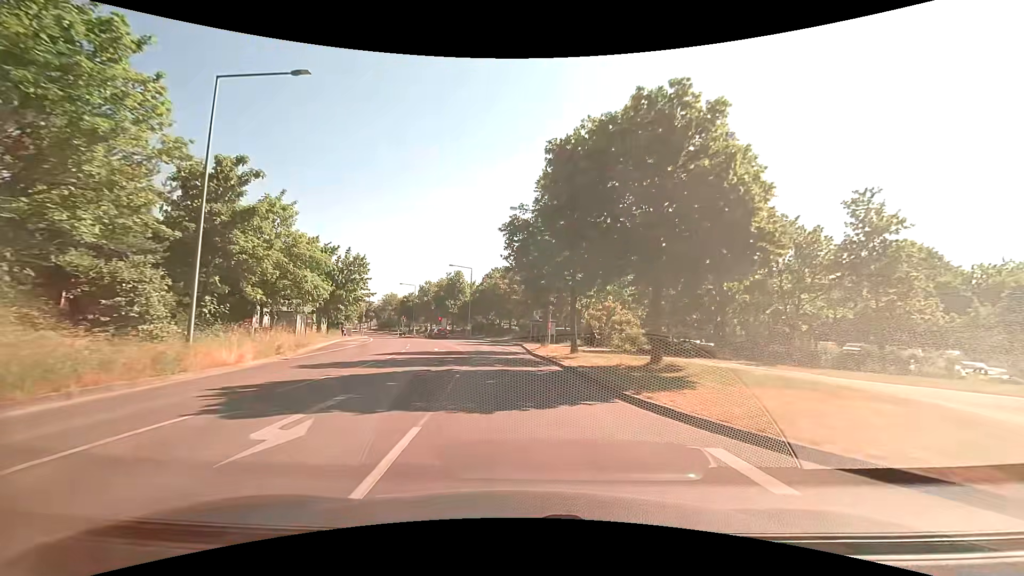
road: tertiary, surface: asphalt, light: Day
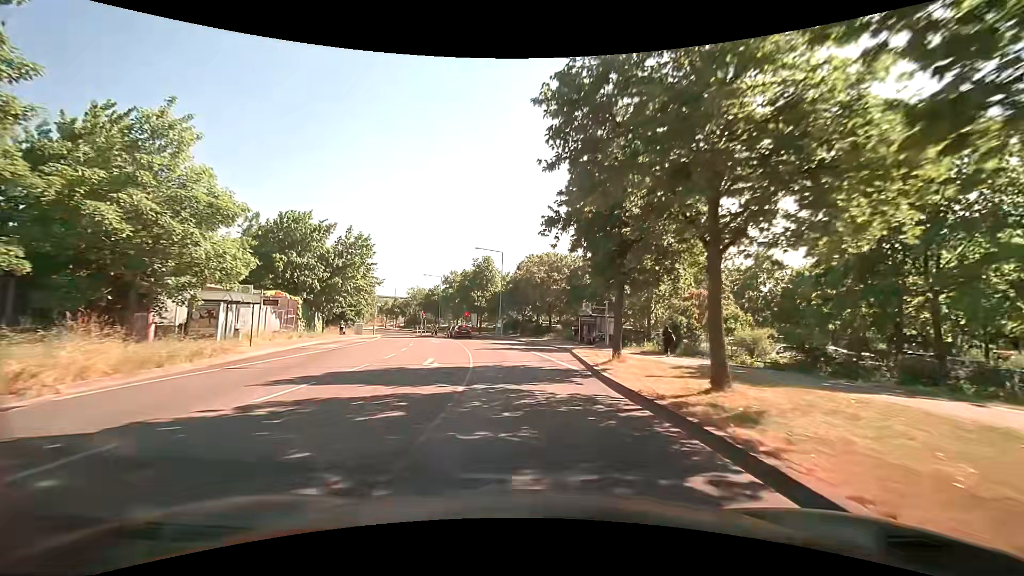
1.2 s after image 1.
(-0.6, +13.9) m; -5°
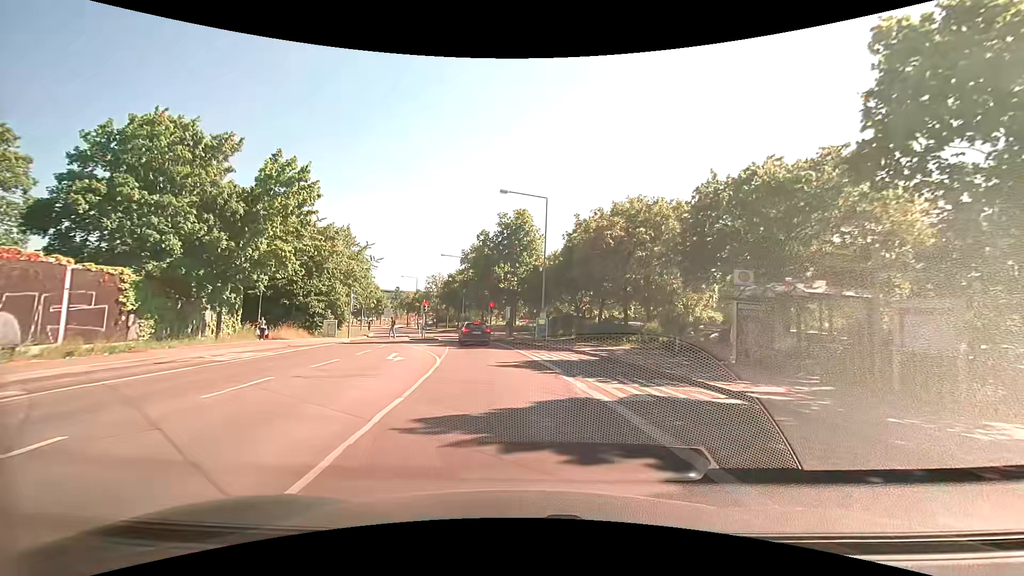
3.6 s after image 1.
(-0.8, +24.1) m; -6°
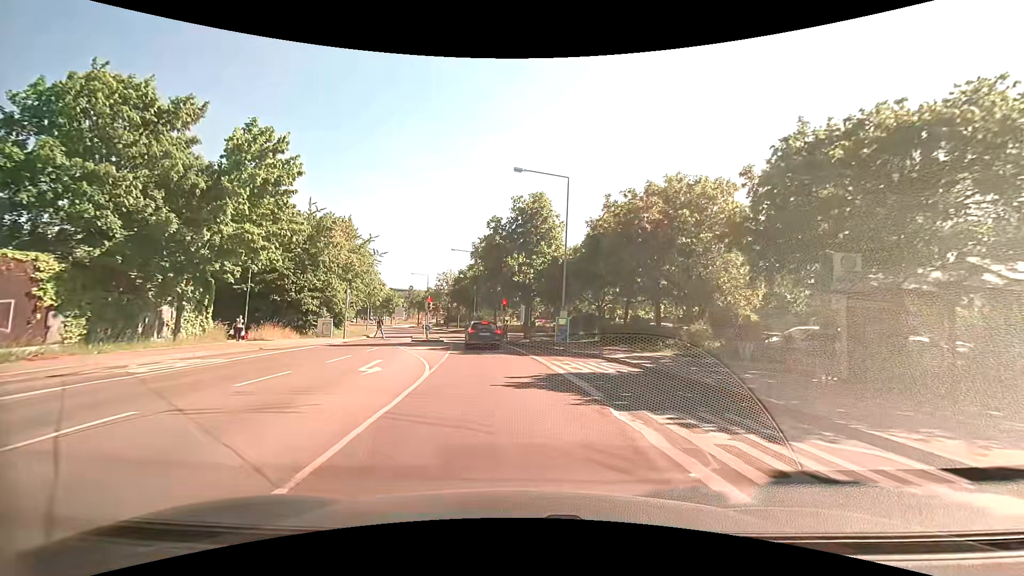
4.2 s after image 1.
(0.0, +4.8) m; -3°
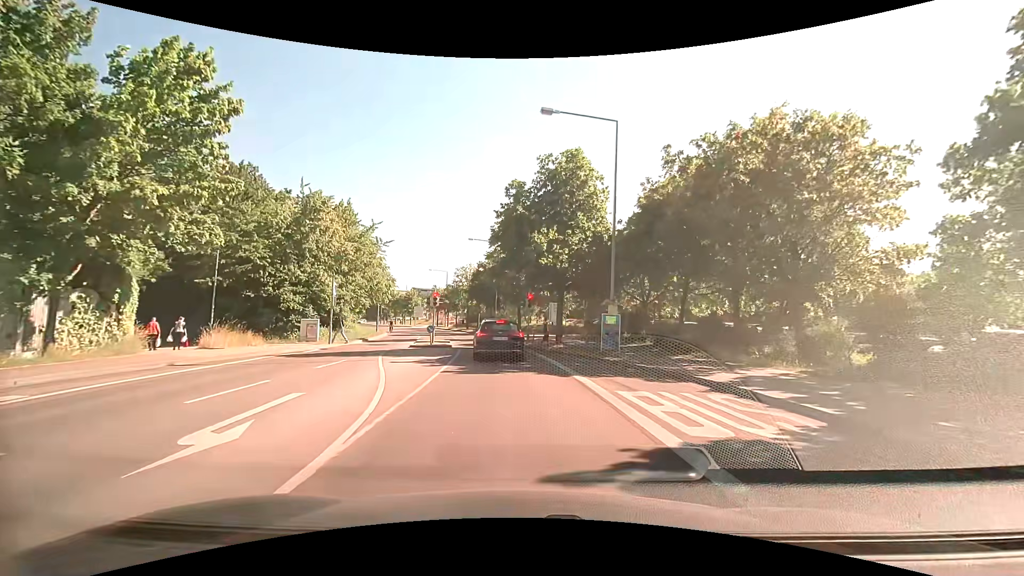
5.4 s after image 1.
(0.0, +7.9) m; -2°
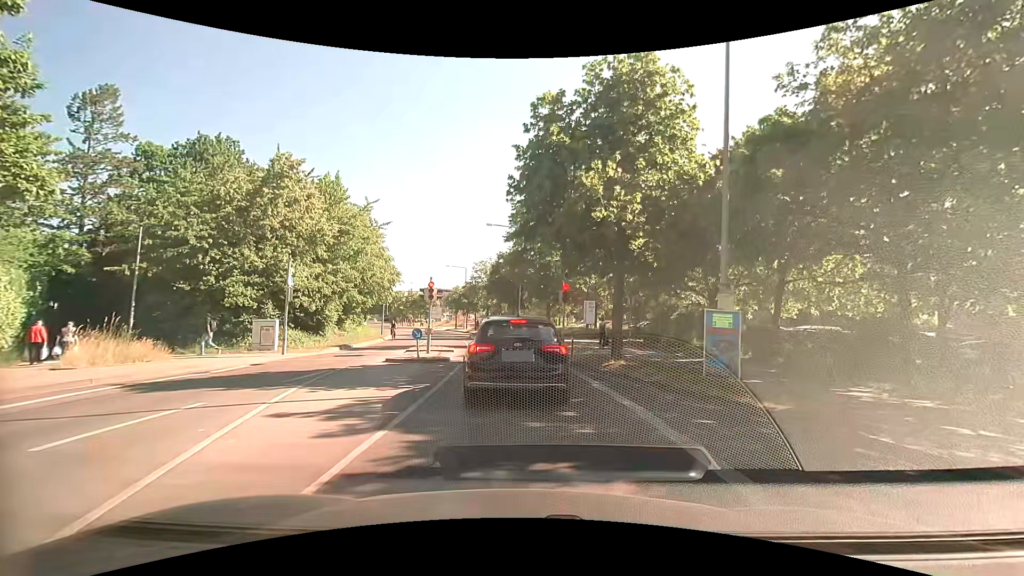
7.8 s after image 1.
(-0.2, +8.8) m; -2°
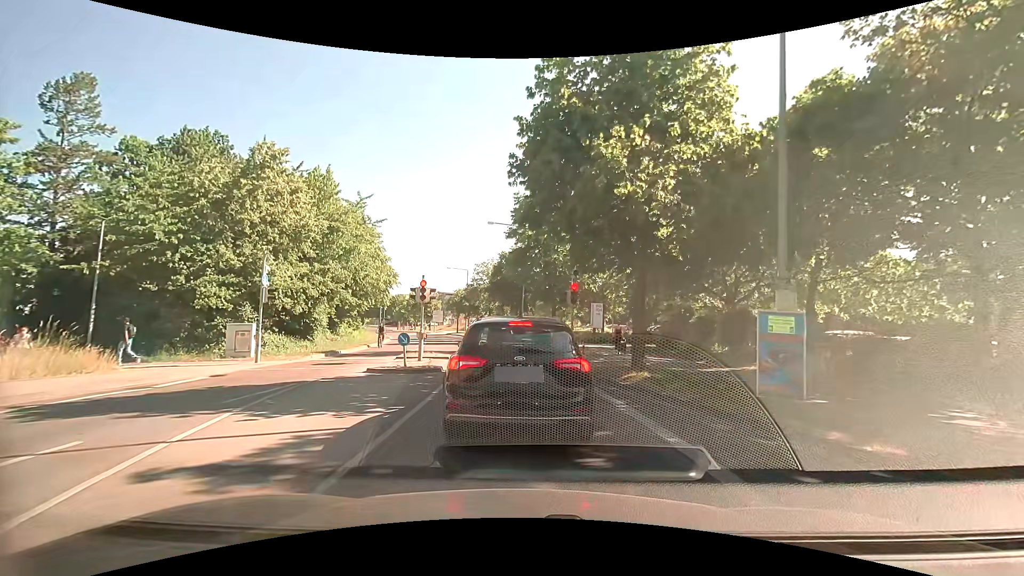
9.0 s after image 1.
(0.0, +2.5) m; -1°
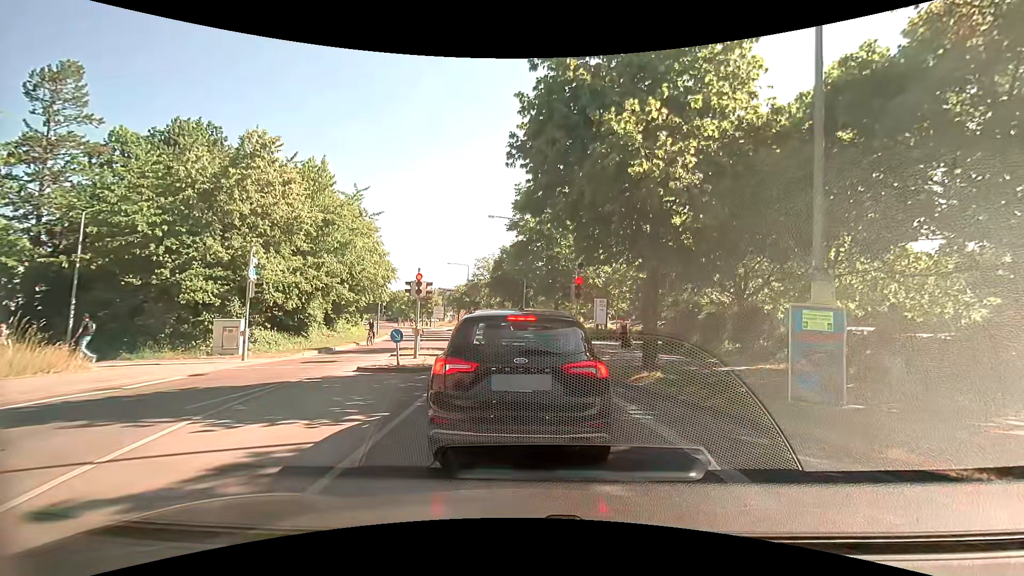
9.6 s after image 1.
(0.0, +0.9) m; -2°
